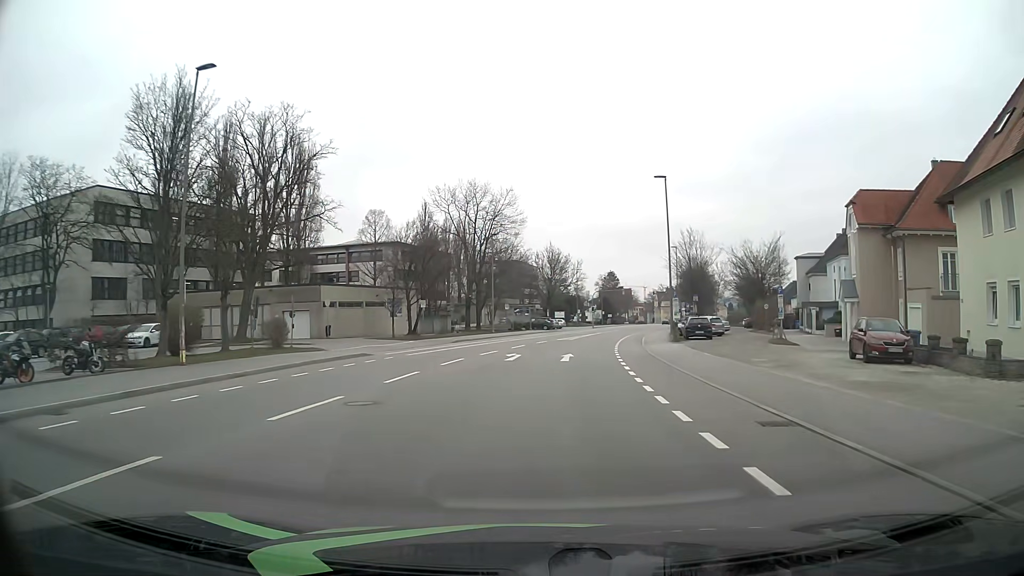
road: tertiary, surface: asphalt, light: Day
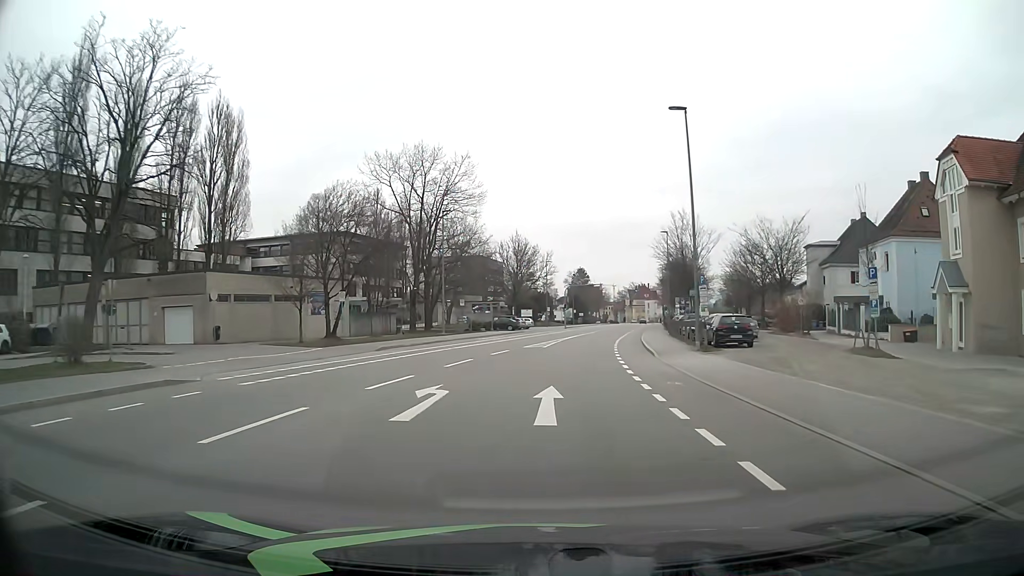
(+0.5, +14.1) m; +3°
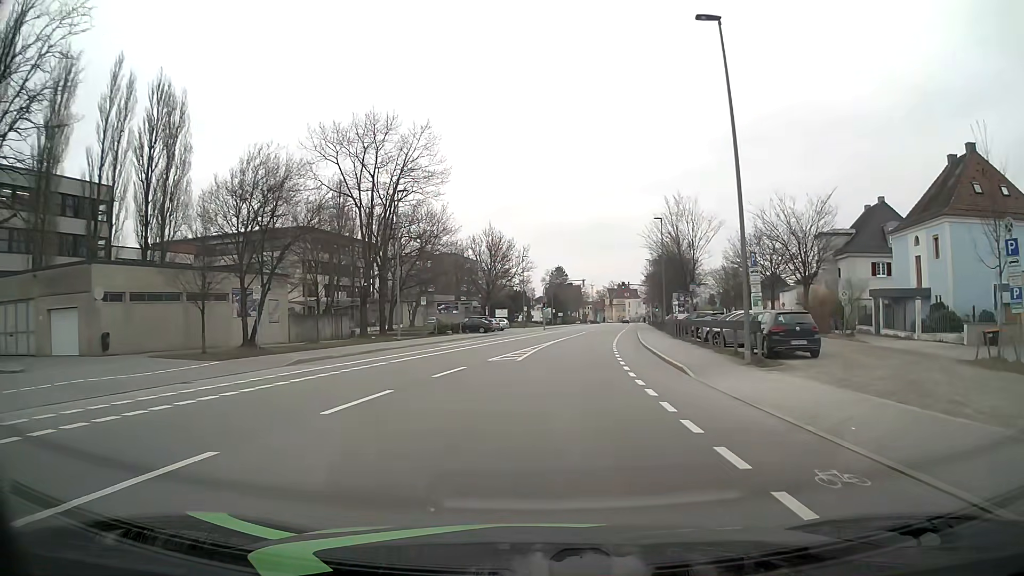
(+0.2, +9.3) m; +2°
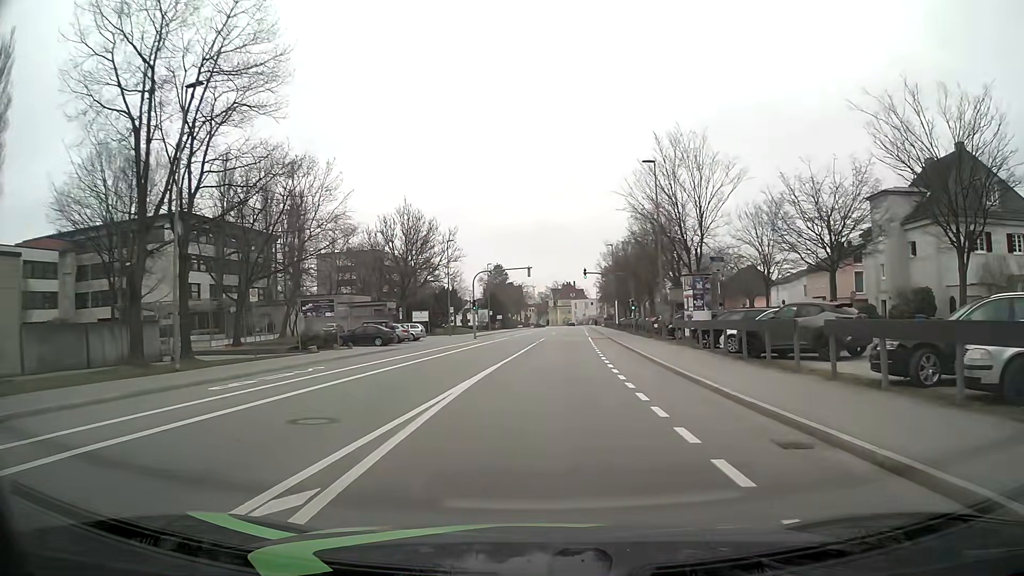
(+1.1, +23.2) m; +6°
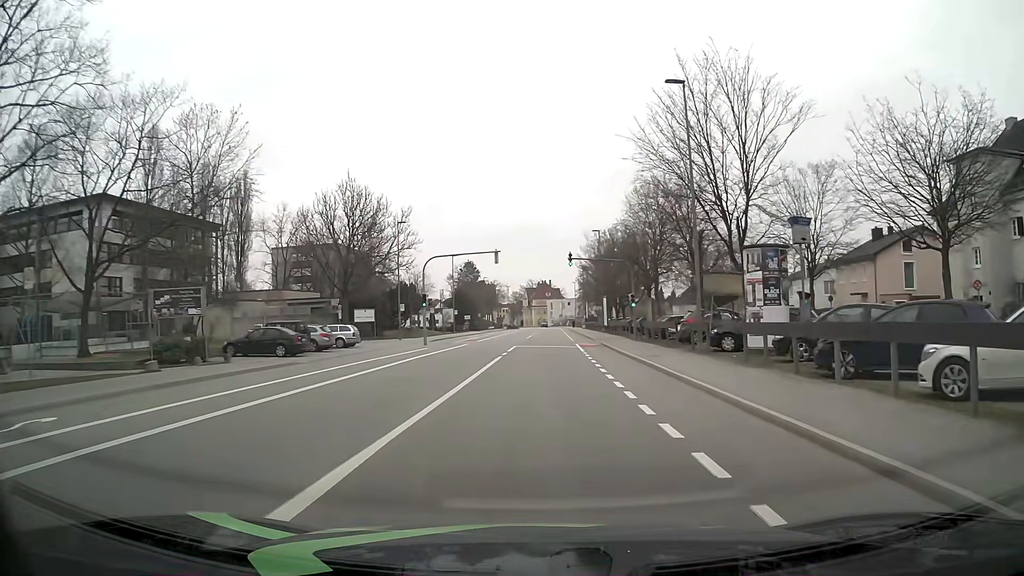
(+0.2, +13.9) m; +2°
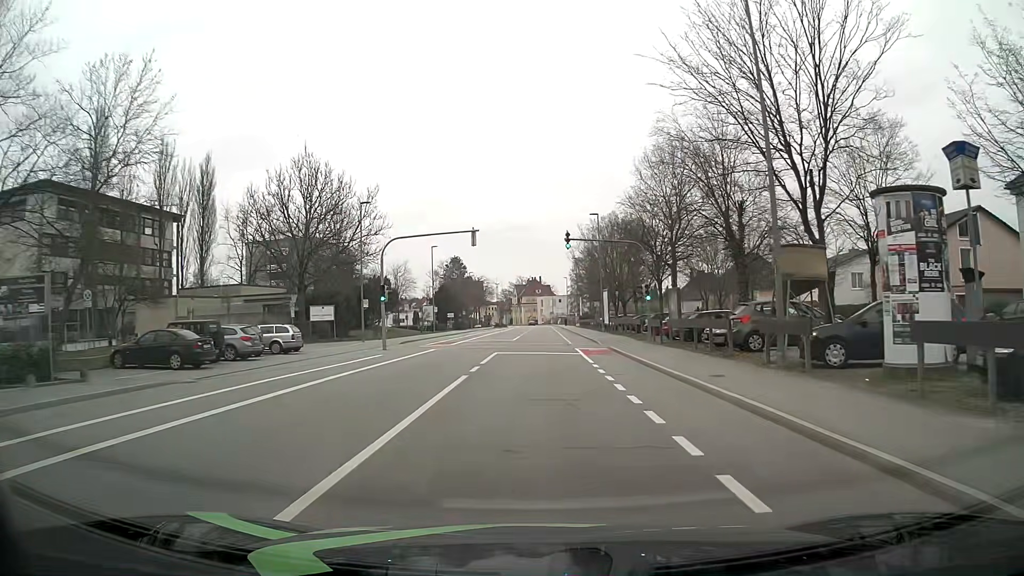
(+0.1, +9.3) m; +1°
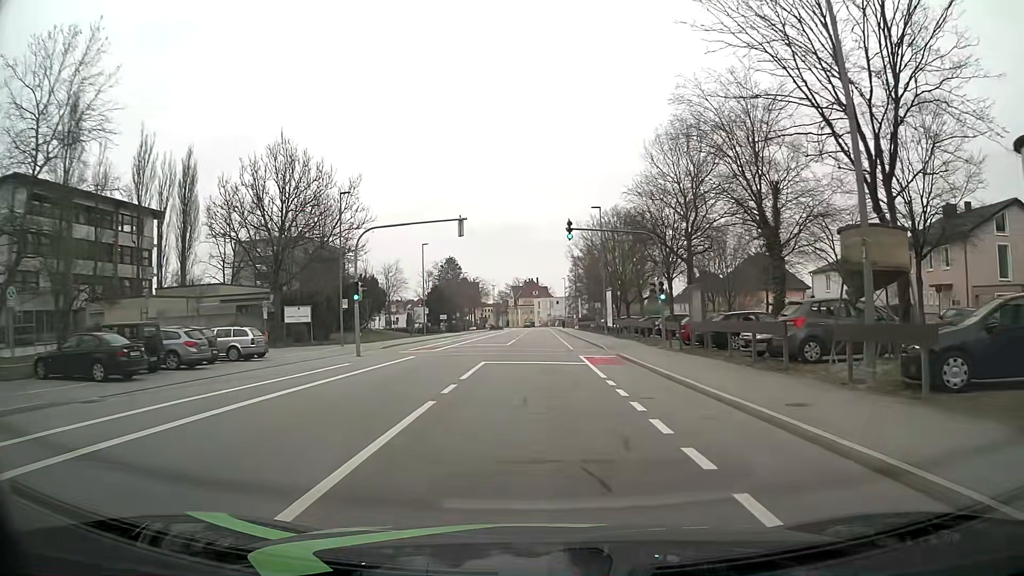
(0.0, +4.7) m; 0°
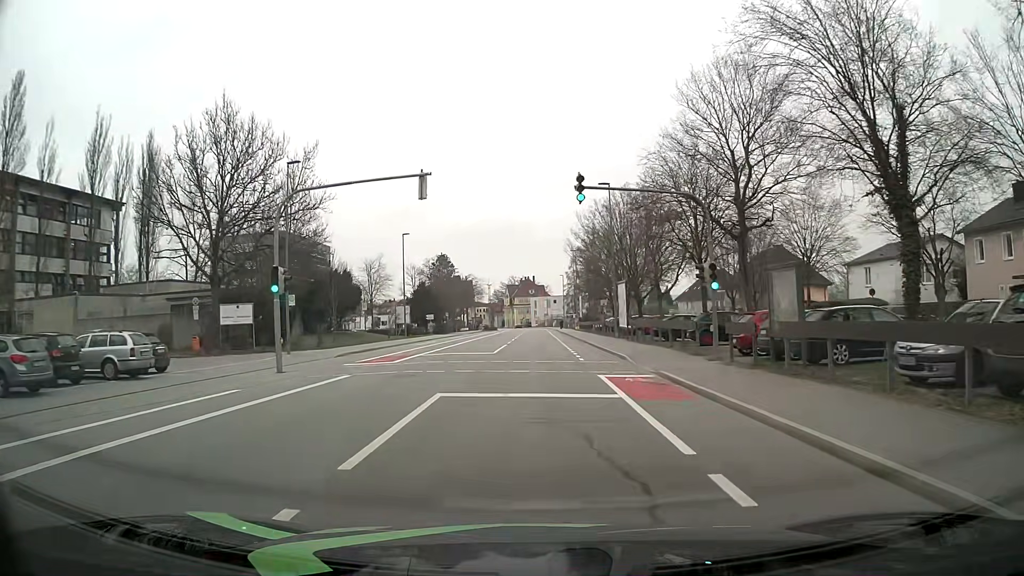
(0.0, +9.3) m; 0°
(0, +10) (0, +20) (0, +30) (0, +40) (0, +50) (0, +60) (0, +70) (0, +80) (0, +90) (0, +100) m
